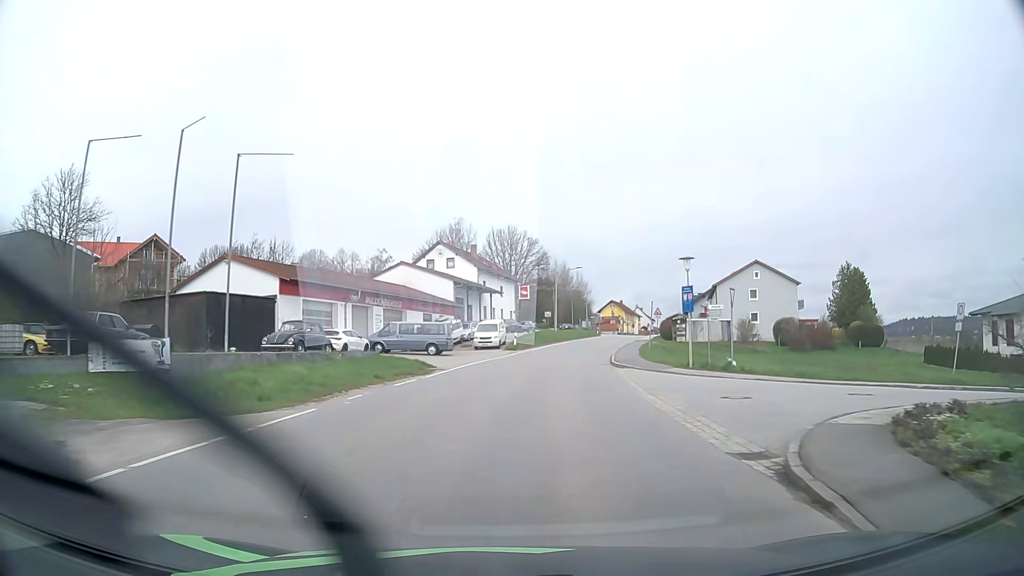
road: tertiary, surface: asphalt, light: Day
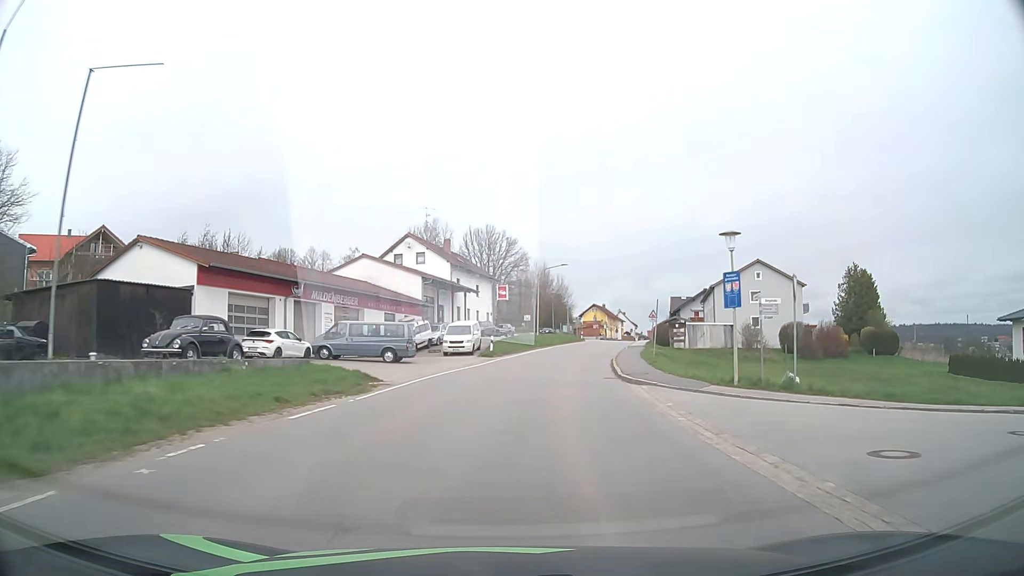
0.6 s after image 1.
(+0.1, +7.7) m; +2°
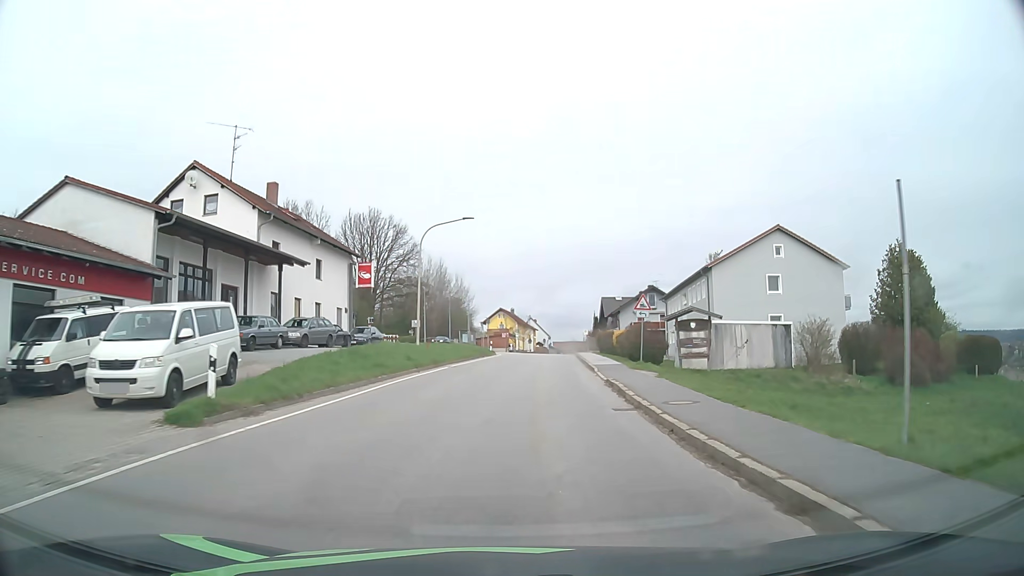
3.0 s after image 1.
(+2.2, +29.7) m; +9°
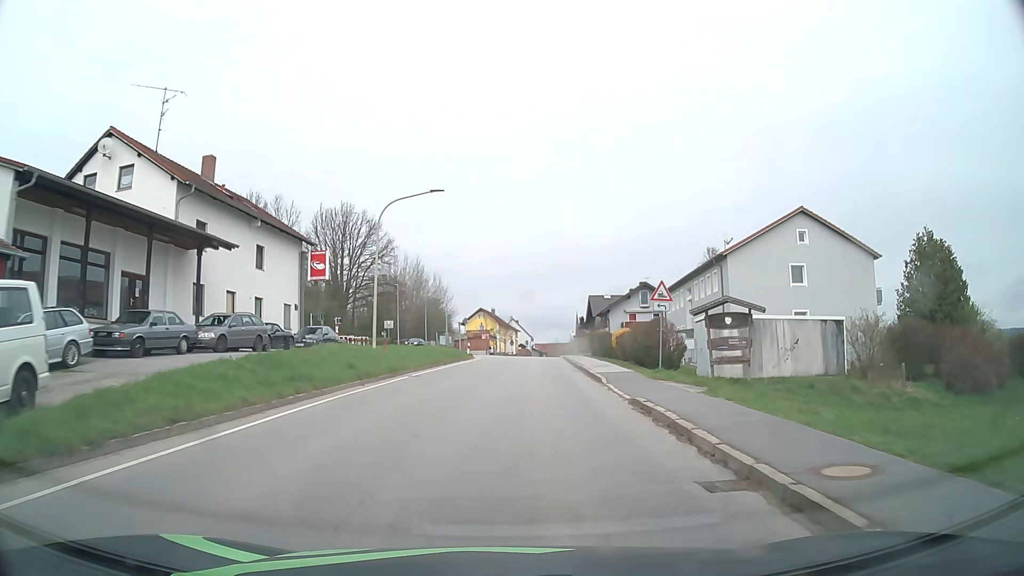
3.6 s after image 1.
(+0.1, +7.3) m; +2°
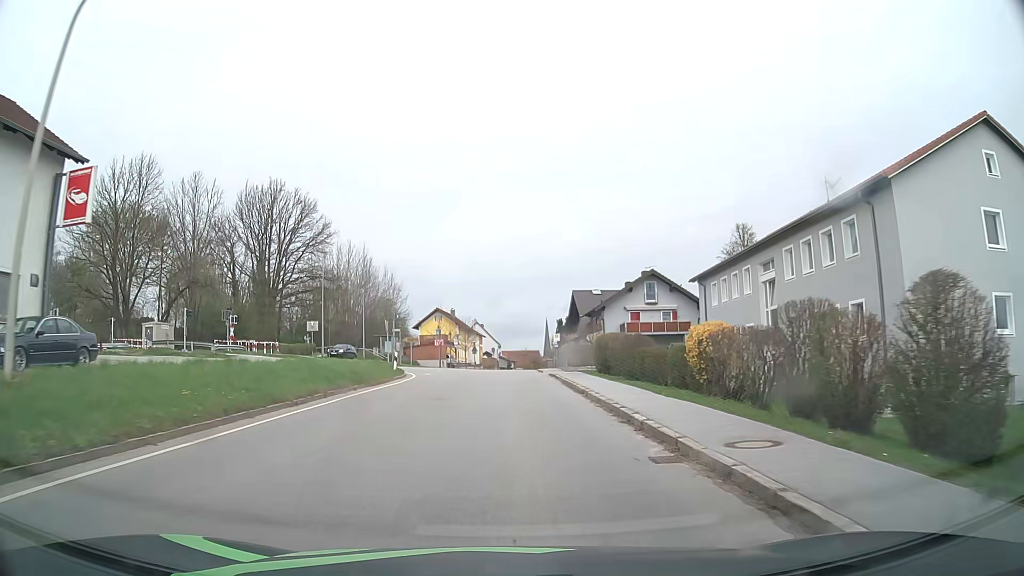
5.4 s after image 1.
(+0.6, +21.7) m; +2°
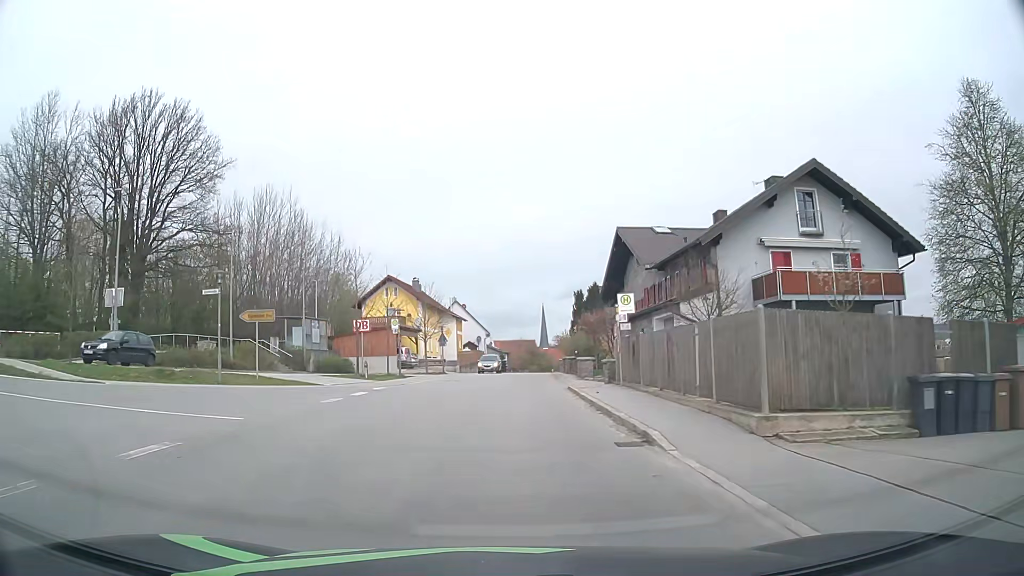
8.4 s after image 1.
(+0.5, +35.9) m; +1°
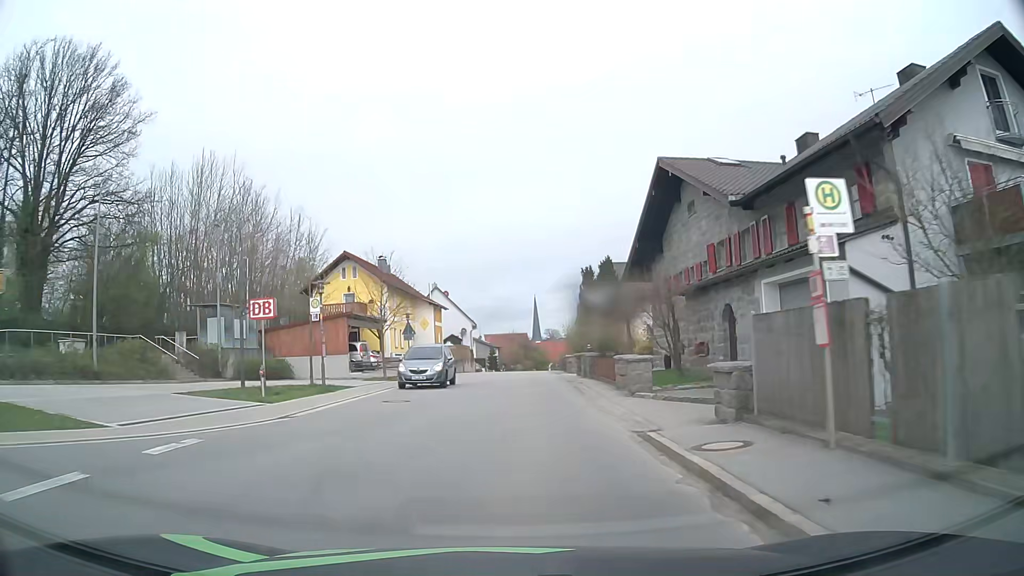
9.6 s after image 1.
(+0.1, +14.3) m; +1°
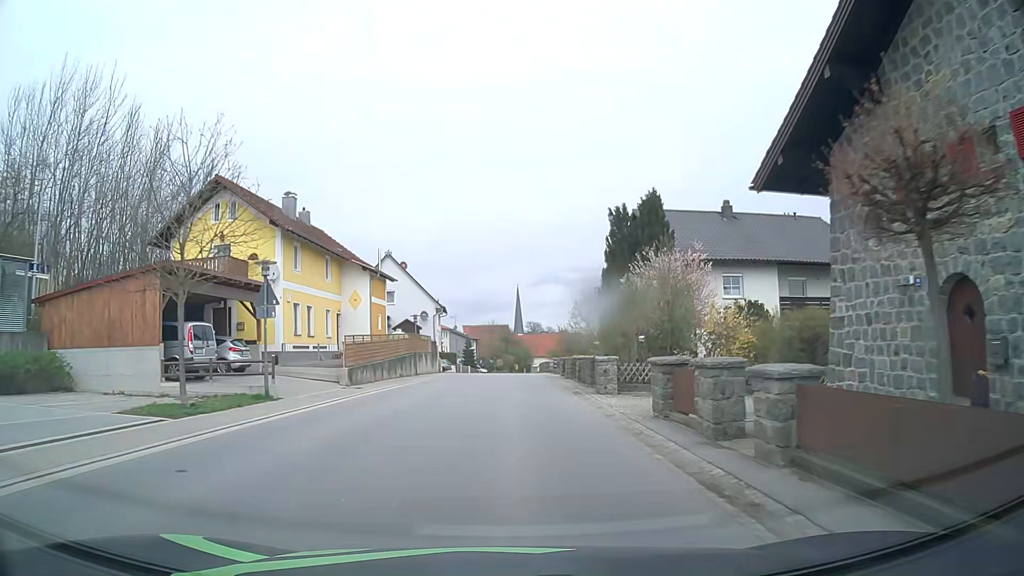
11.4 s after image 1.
(+0.3, +21.4) m; +1°
(0, +10) (0, +20) (0, +30) (0, +40) (+1, +50) (+1, +60) (+1, +70) (+1, +80) (+2, +90) (+2, +100) m
